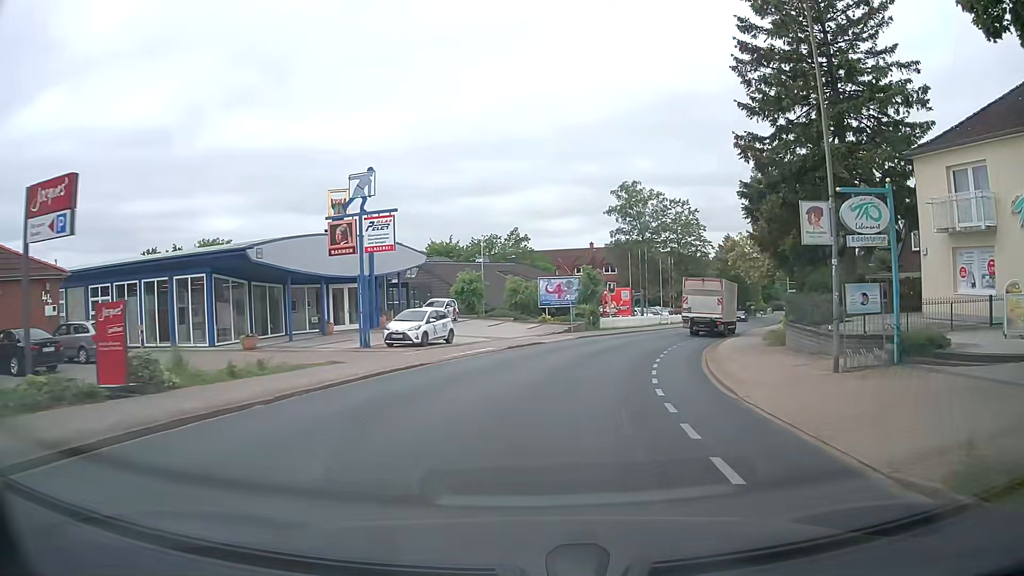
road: tertiary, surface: asphalt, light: Day
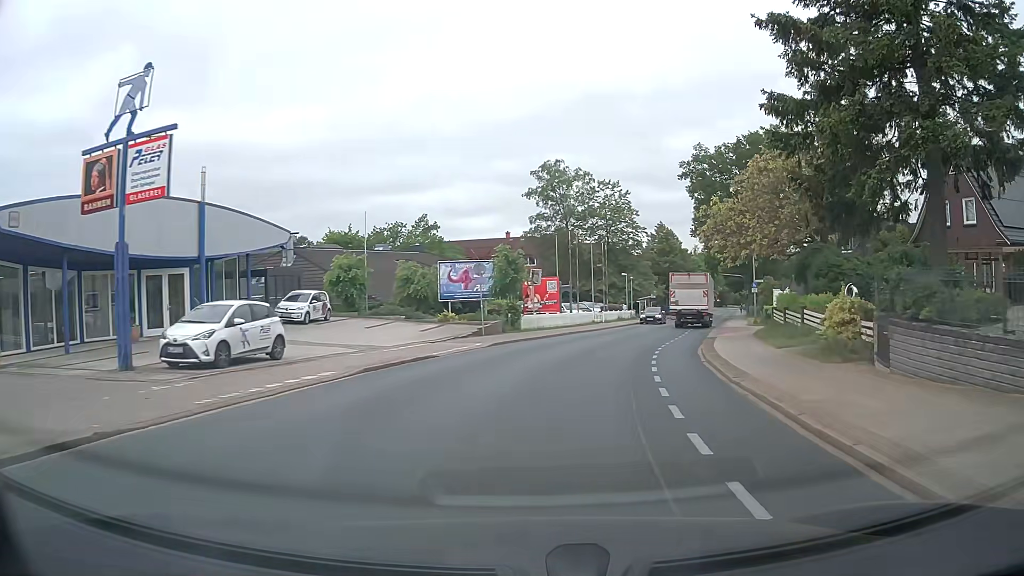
(+0.7, +12.0) m; +7°
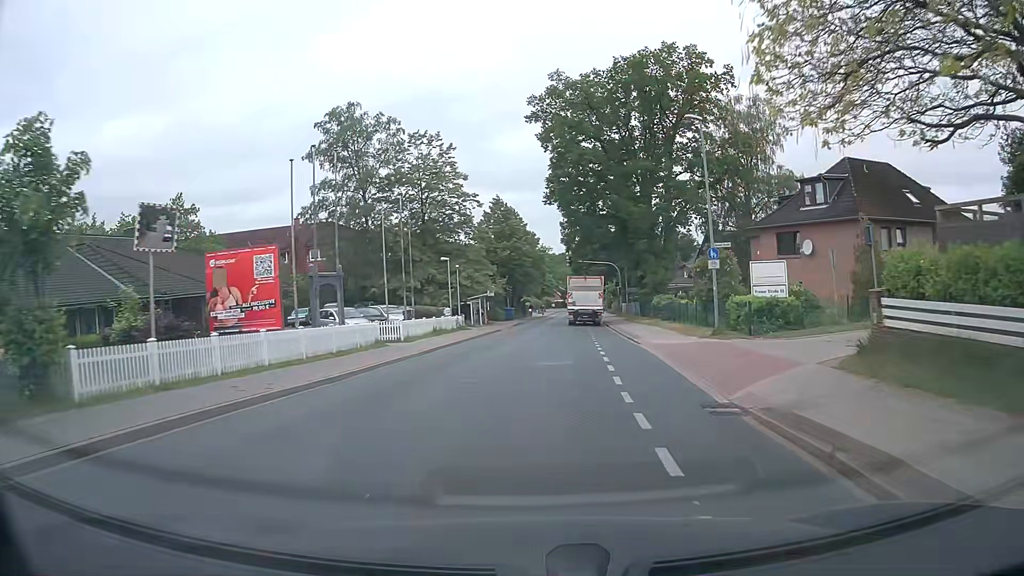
(+4.1, +26.2) m; +14°
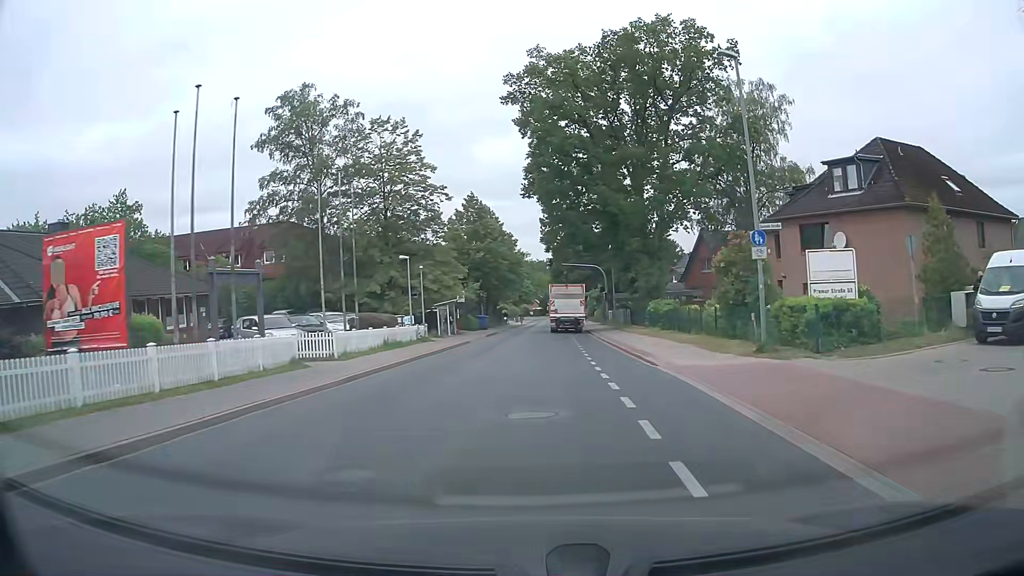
(+0.1, +7.1) m; +2°
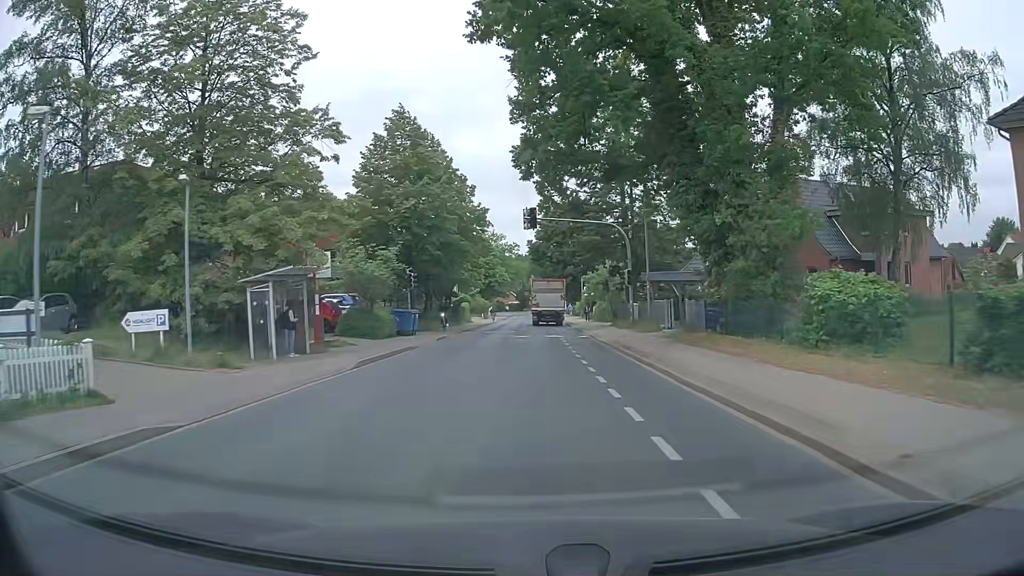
(+0.8, +28.7) m; +2°
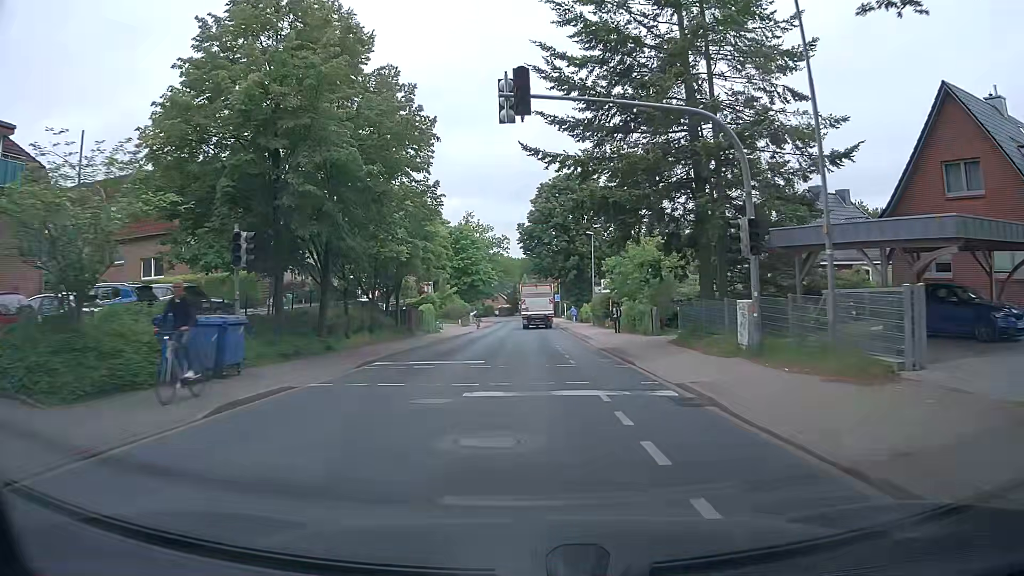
(+0.1, +21.7) m; +1°
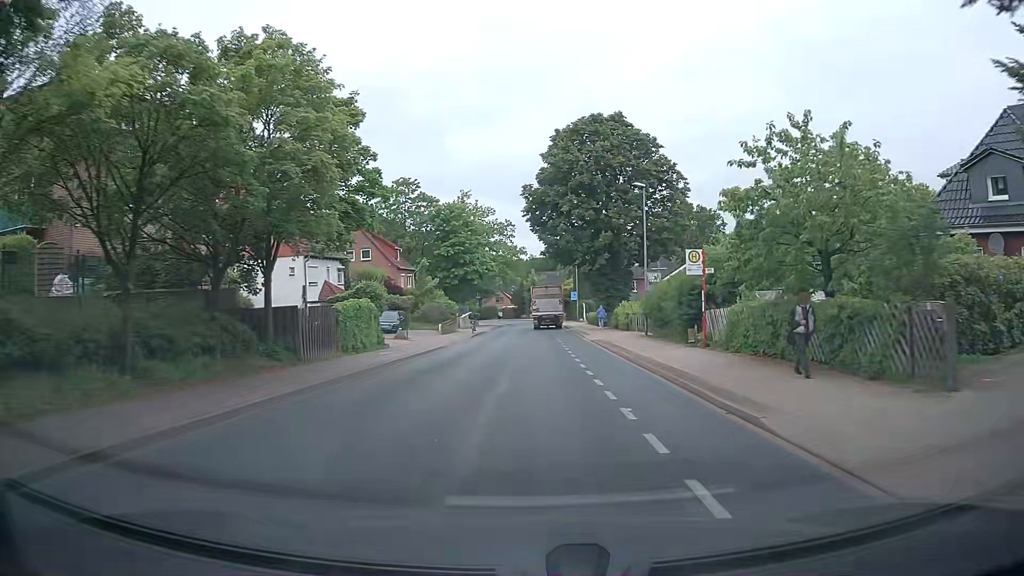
(-0.1, +21.7) m; 0°
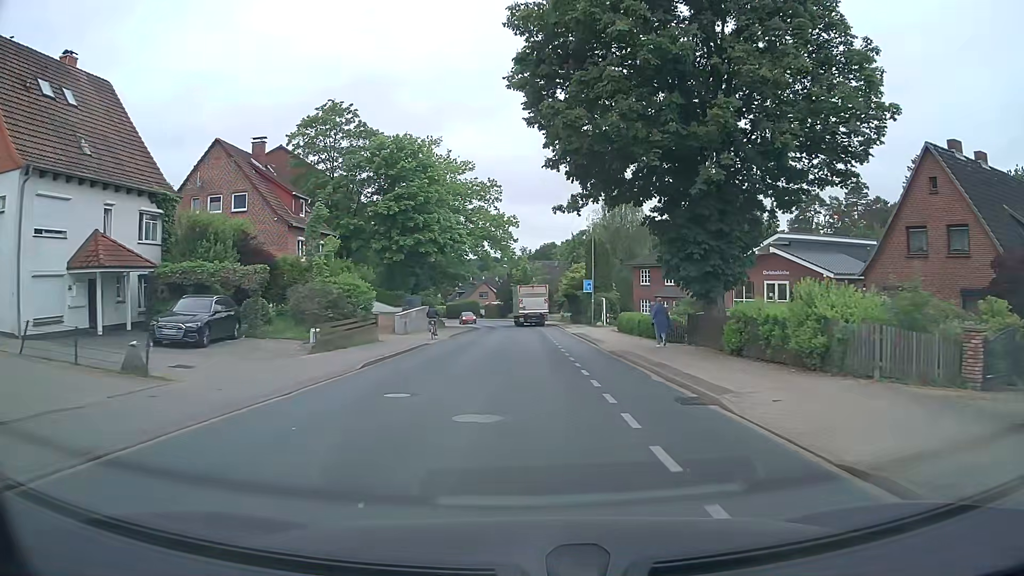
(-0.3, +28.7) m; 0°
(0, +10) (0, +20) (0, +30) (0, +40) (0, +50) (0, +60) (-1, +70) (-3, +80) (-5, +90) (-8, +99) m
